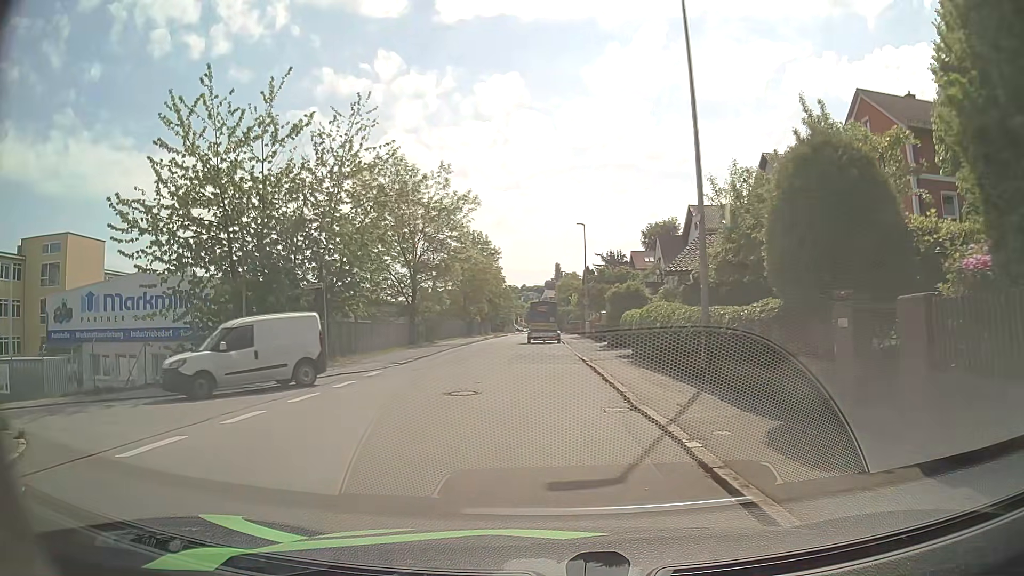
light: Day
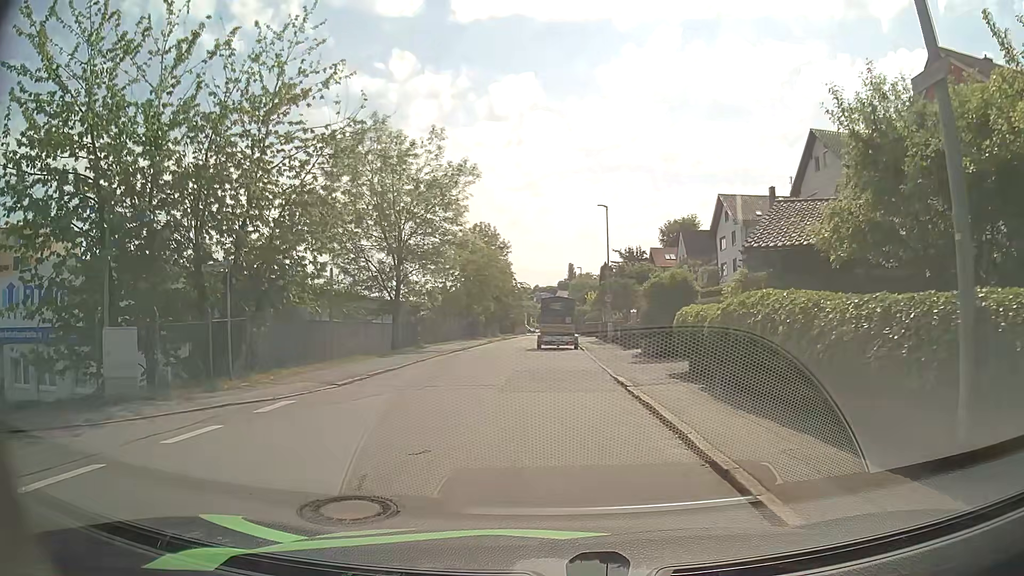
(-0.1, +8.0) m; 0°
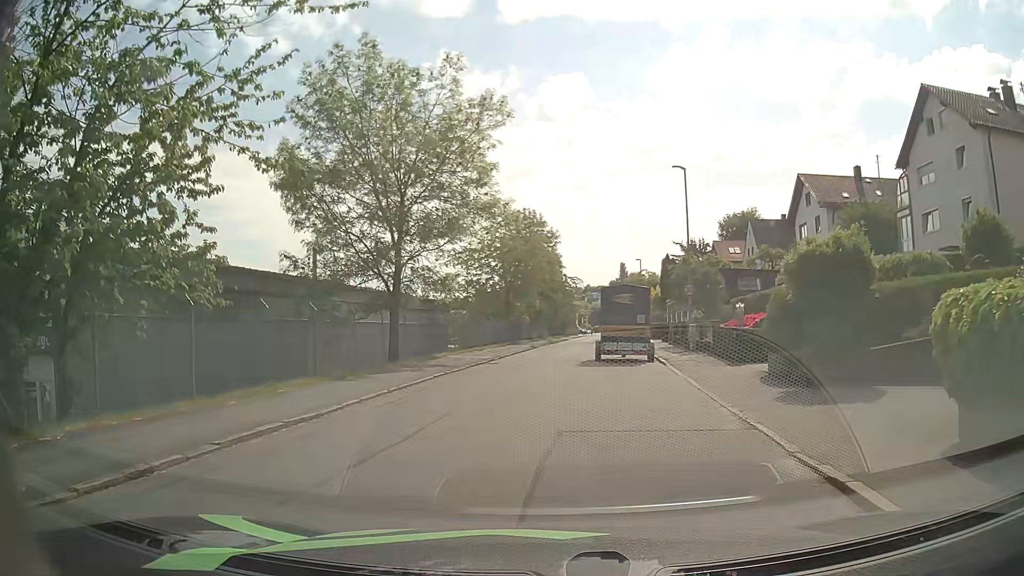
(-0.4, +10.3) m; -5°
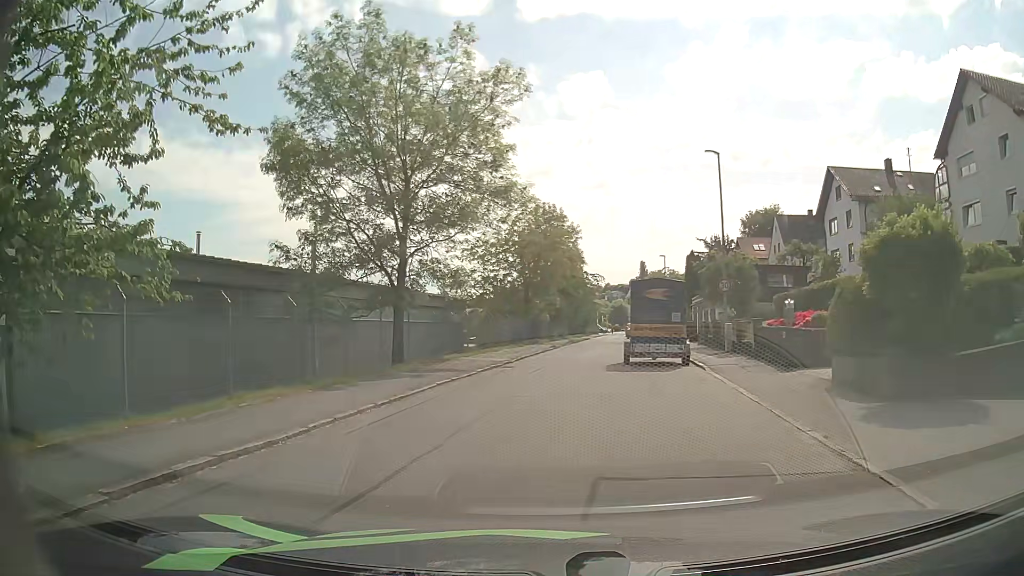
(0.0, +2.6) m; -2°
